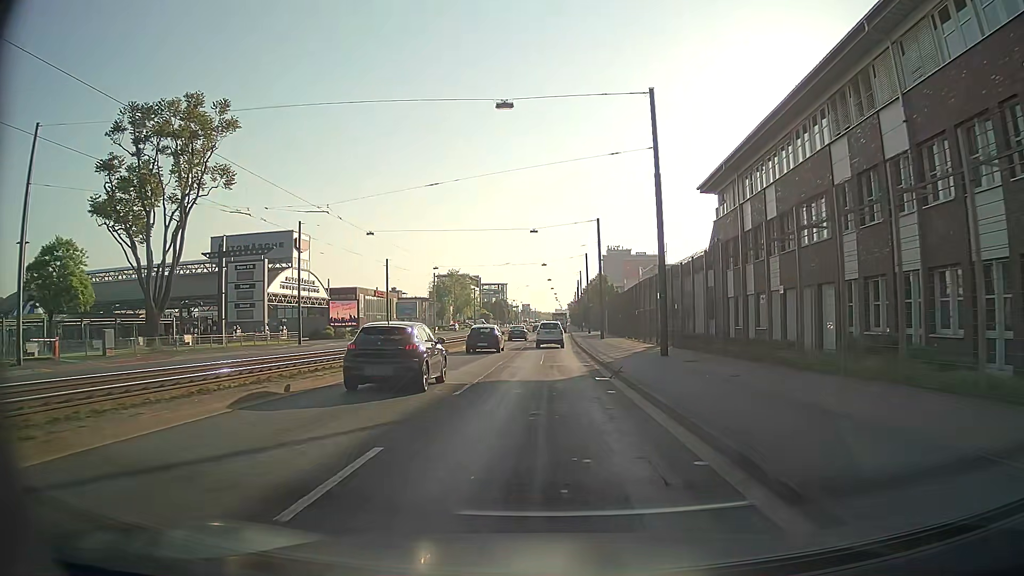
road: primary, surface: asphalt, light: Day
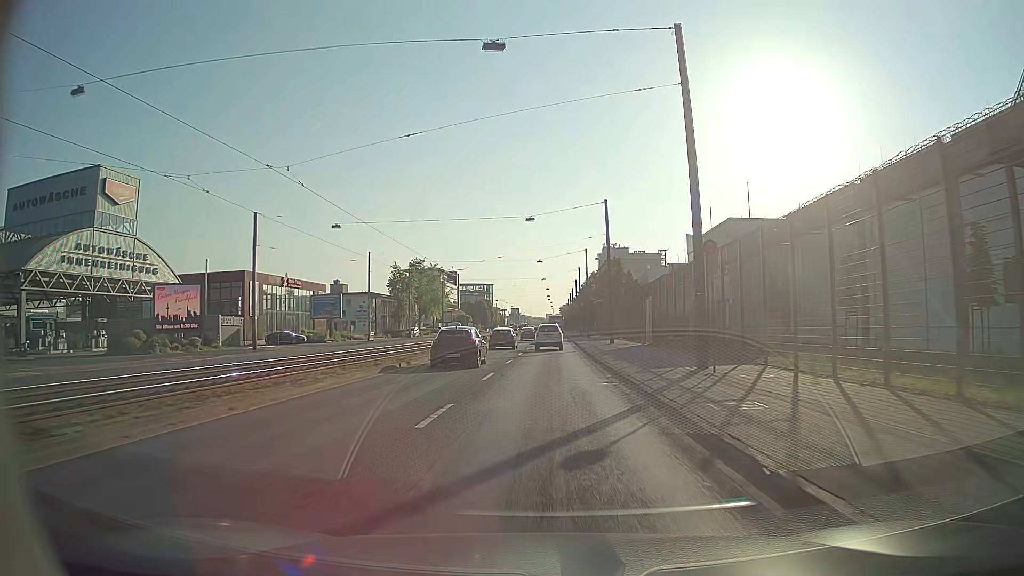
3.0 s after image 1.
(-0.1, +40.1) m; 0°
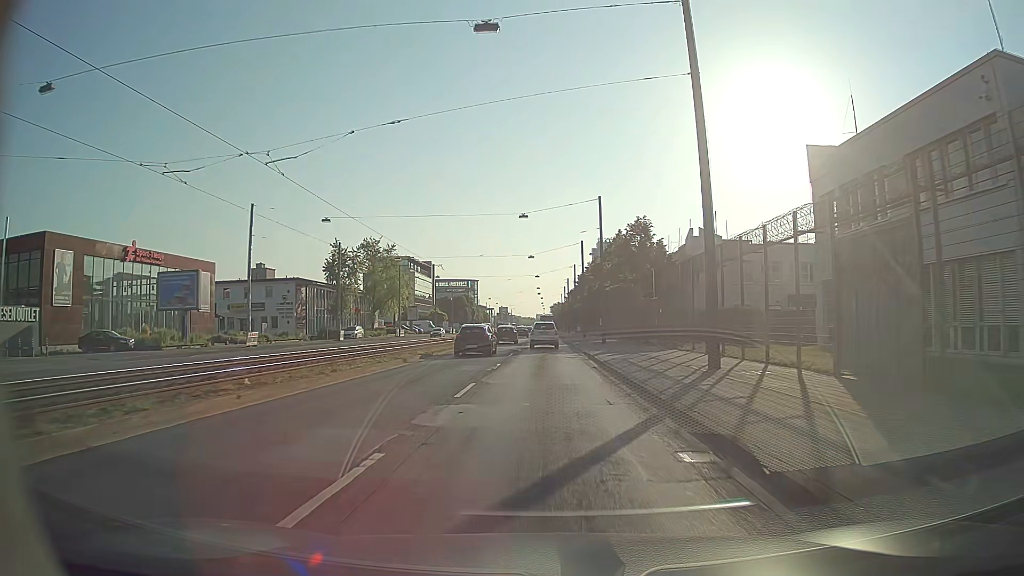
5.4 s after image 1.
(+0.6, +32.3) m; +2°
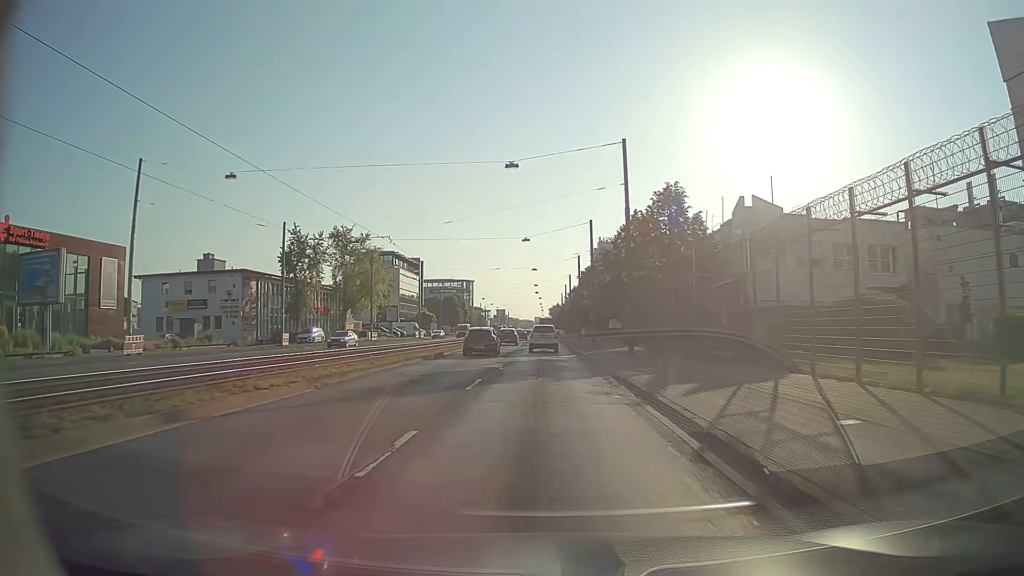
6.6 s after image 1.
(0.0, +16.1) m; 0°
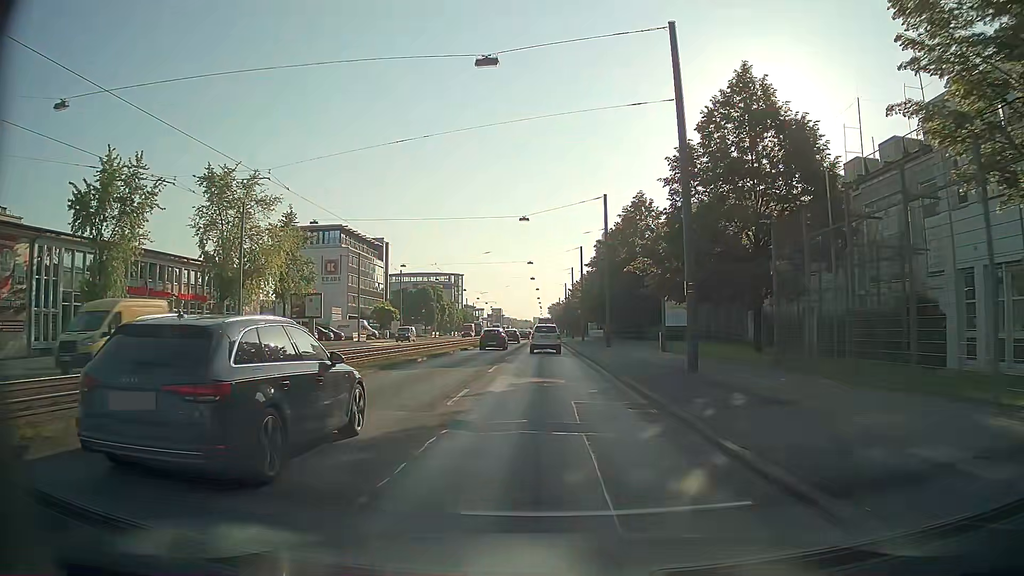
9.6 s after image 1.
(+0.1, +38.9) m; 0°
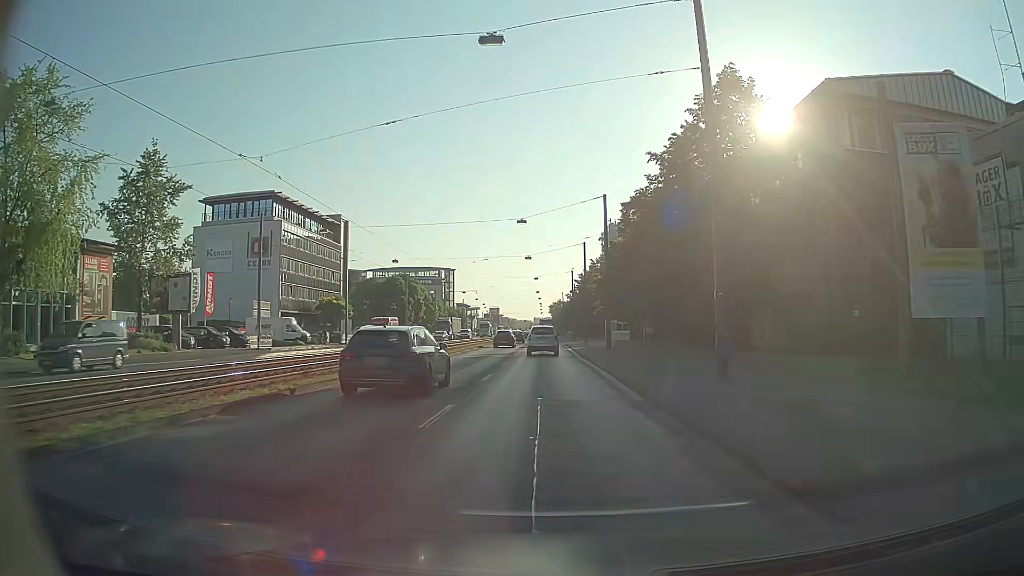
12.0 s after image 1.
(+0.1, +29.7) m; 0°
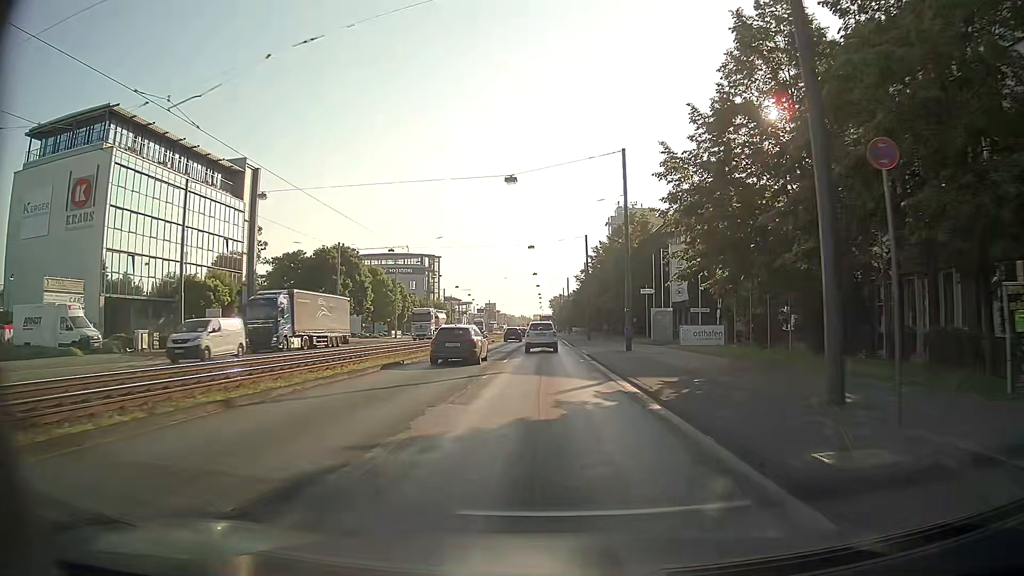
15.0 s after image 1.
(-0.1, +36.7) m; 0°
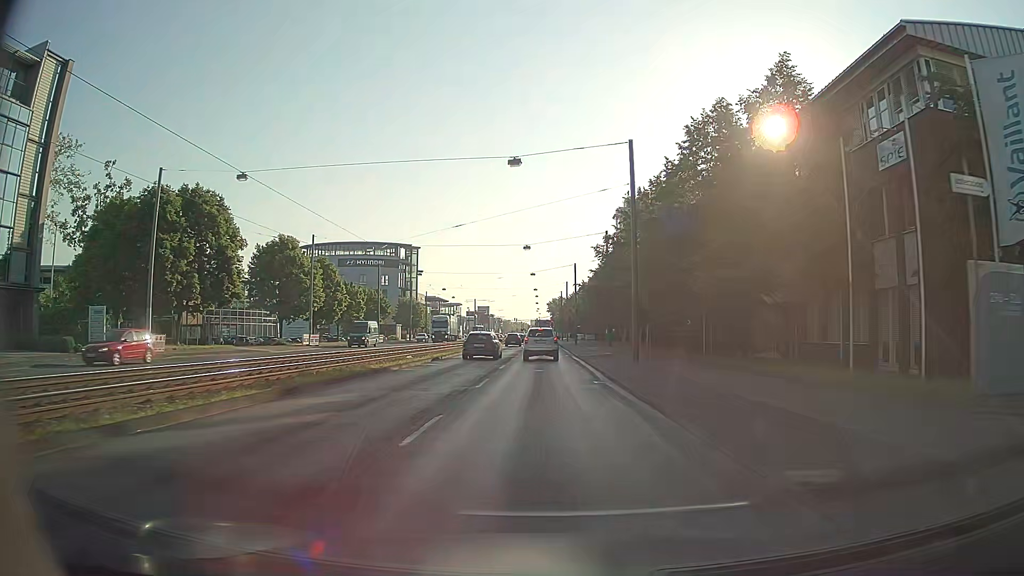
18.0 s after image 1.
(+0.1, +36.9) m; 0°
(0, +10) (0, +20) (-1, +30) (-1, +40) (-2, +50) (-3, +60) (-3, +70) (-3, +80) (-3, +90) (-3, +100) m
